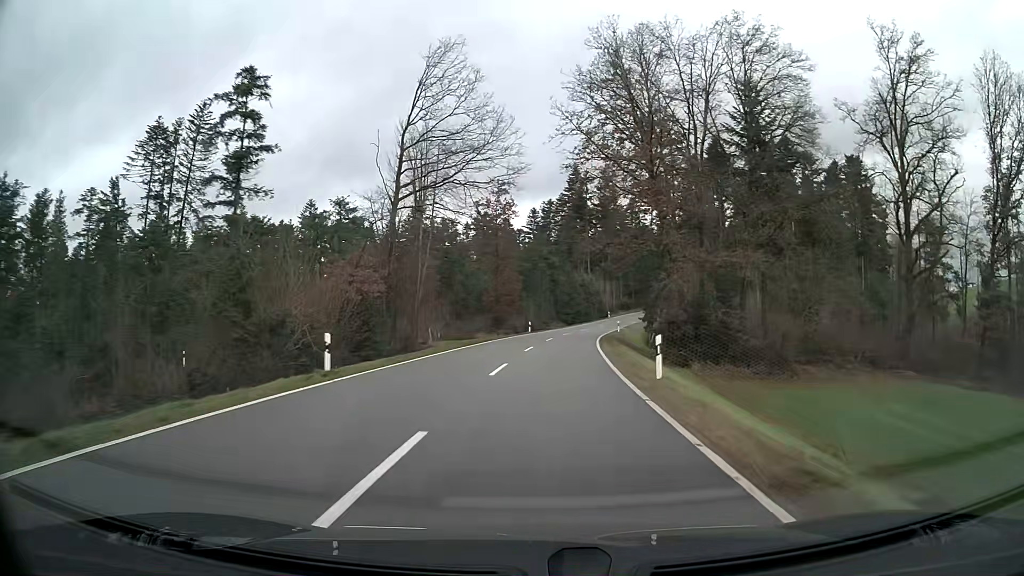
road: tertiary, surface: asphalt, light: Day
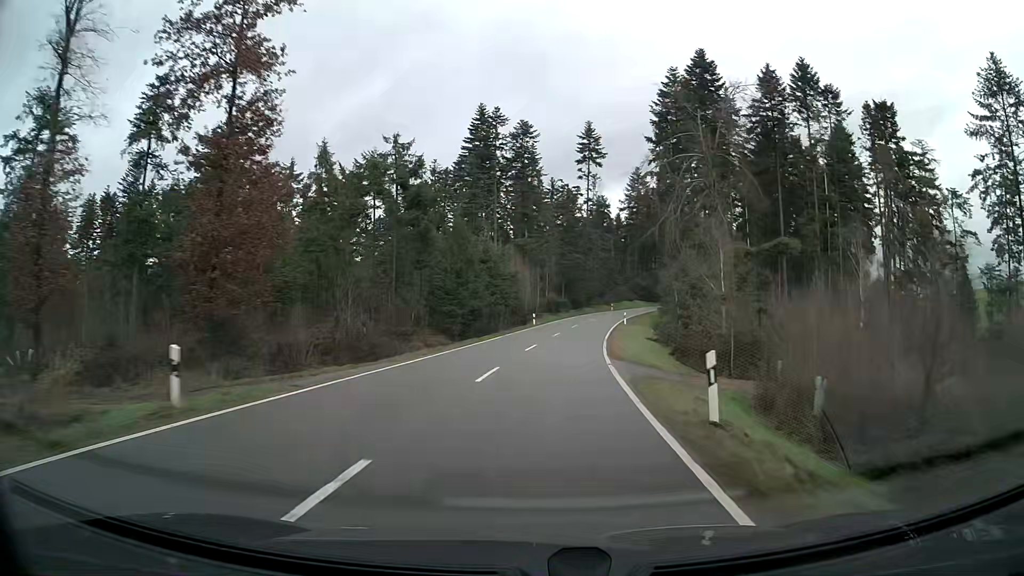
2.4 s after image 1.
(+3.4, +48.8) m; +8°
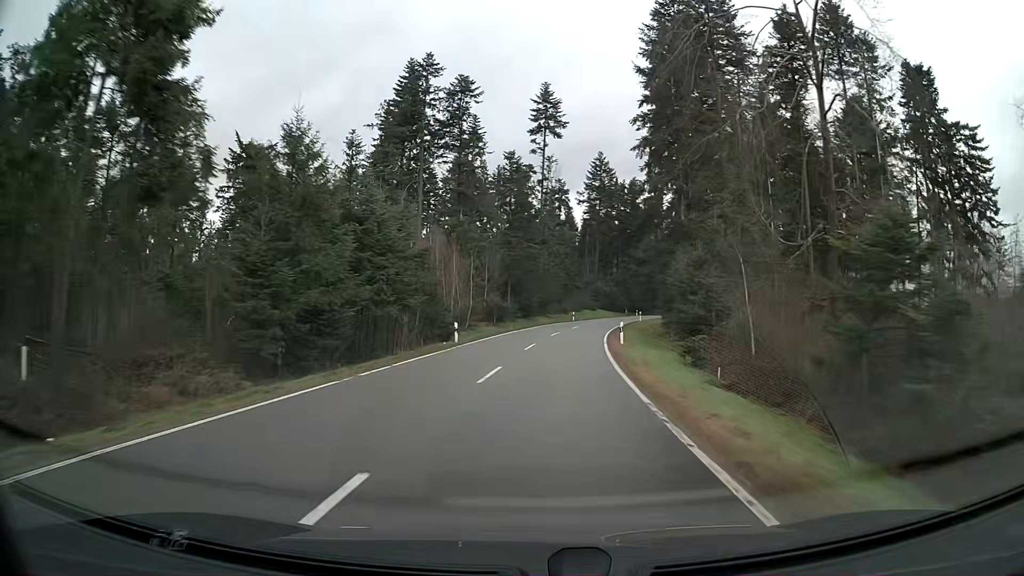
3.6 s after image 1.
(+1.0, +24.5) m; +5°
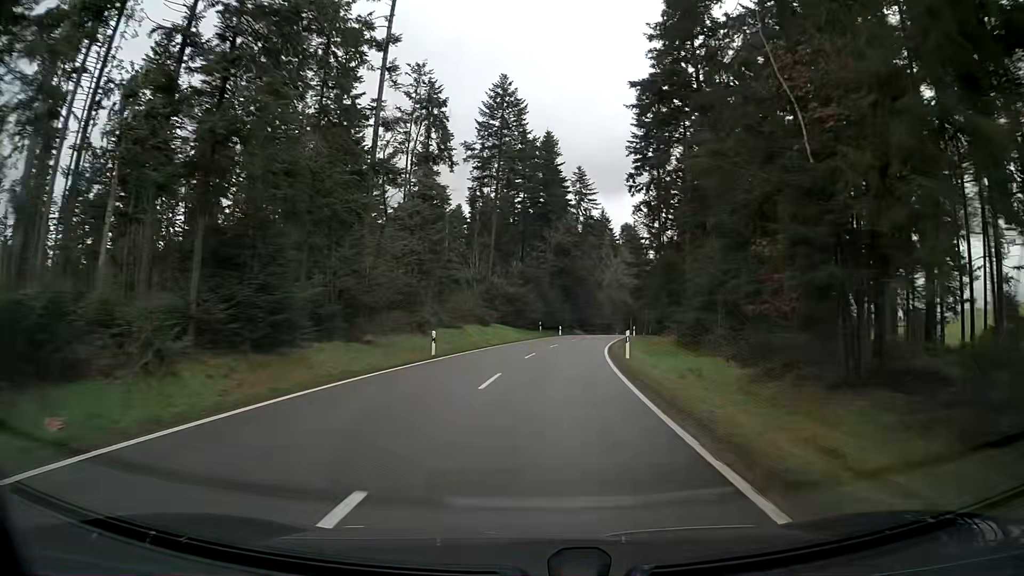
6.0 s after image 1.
(+3.9, +48.1) m; +9°
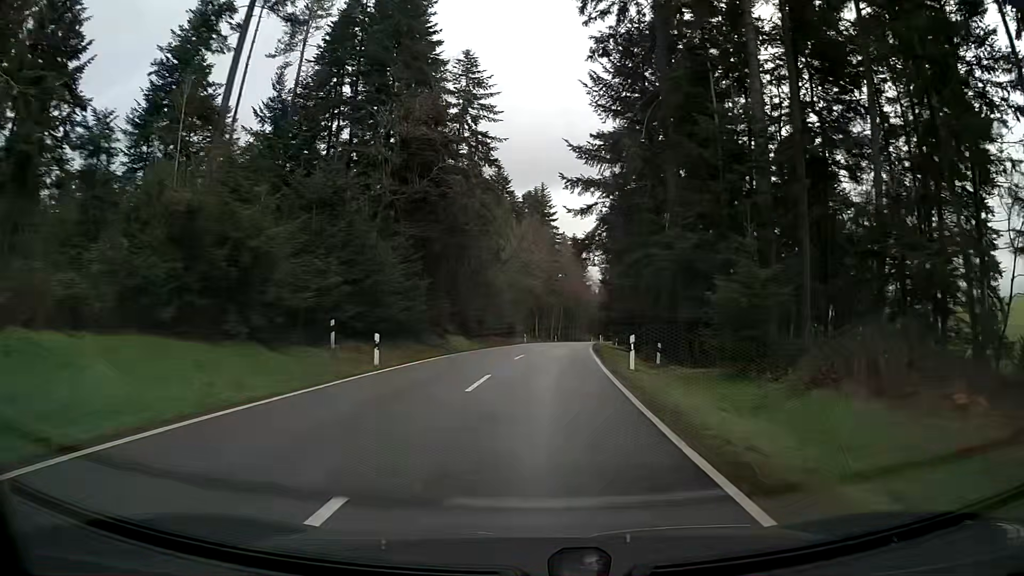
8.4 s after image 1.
(+4.1, +47.8) m; +10°
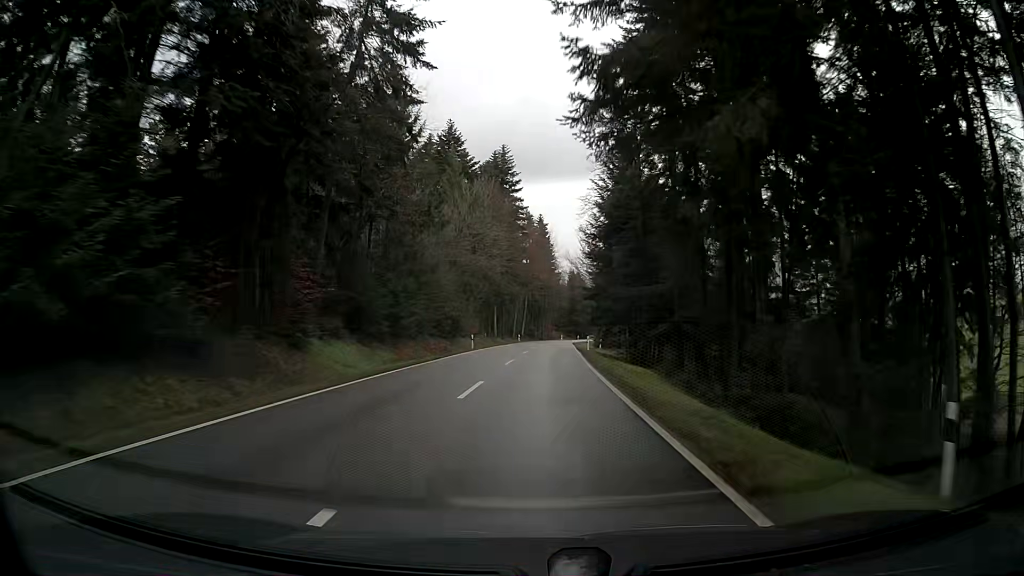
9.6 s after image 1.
(+0.5, +24.1) m; +3°
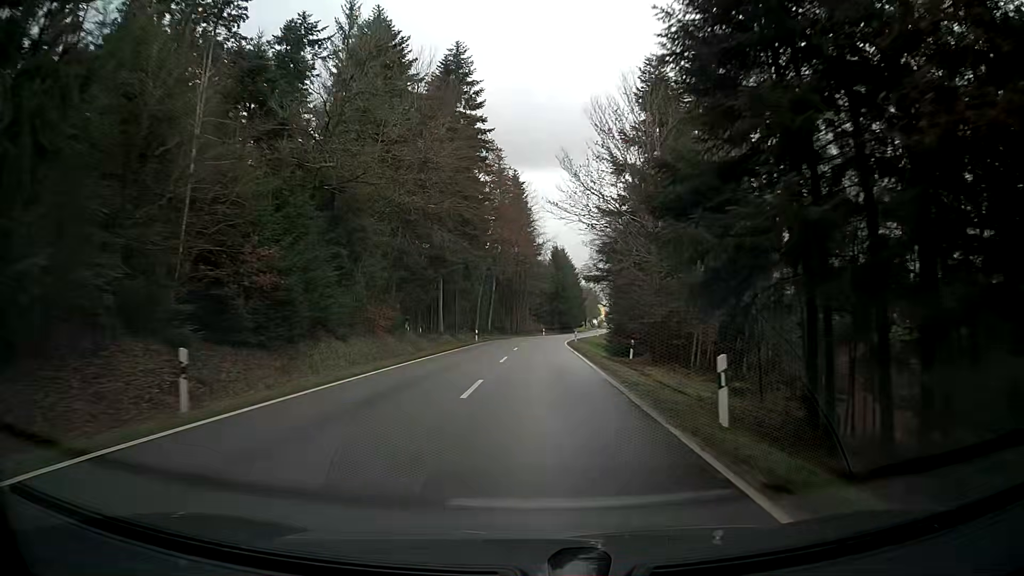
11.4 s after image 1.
(+0.7, +36.3) m; +1°
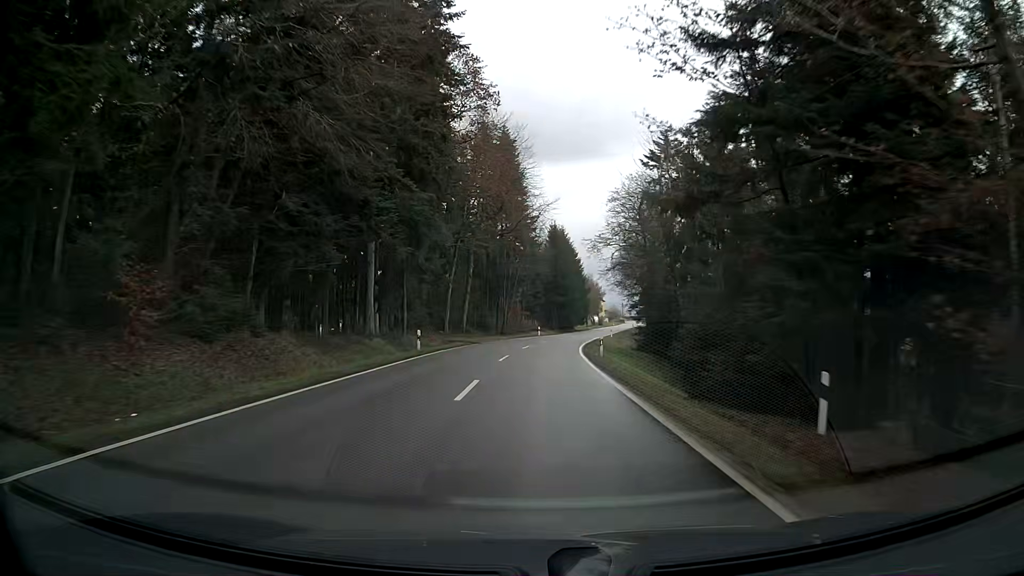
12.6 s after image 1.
(+0.2, +24.5) m; +1°
